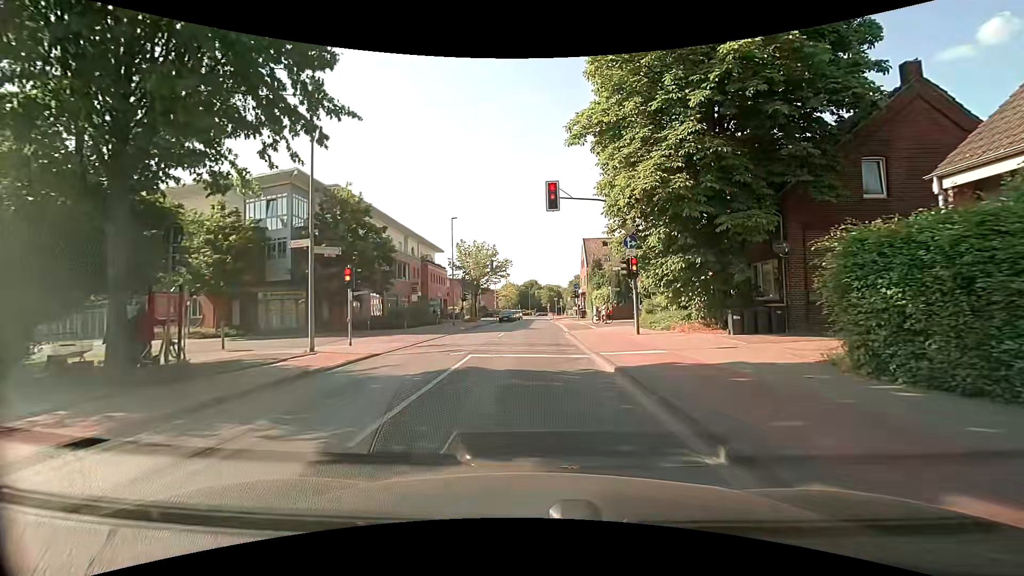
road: tertiary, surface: asphalt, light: Day
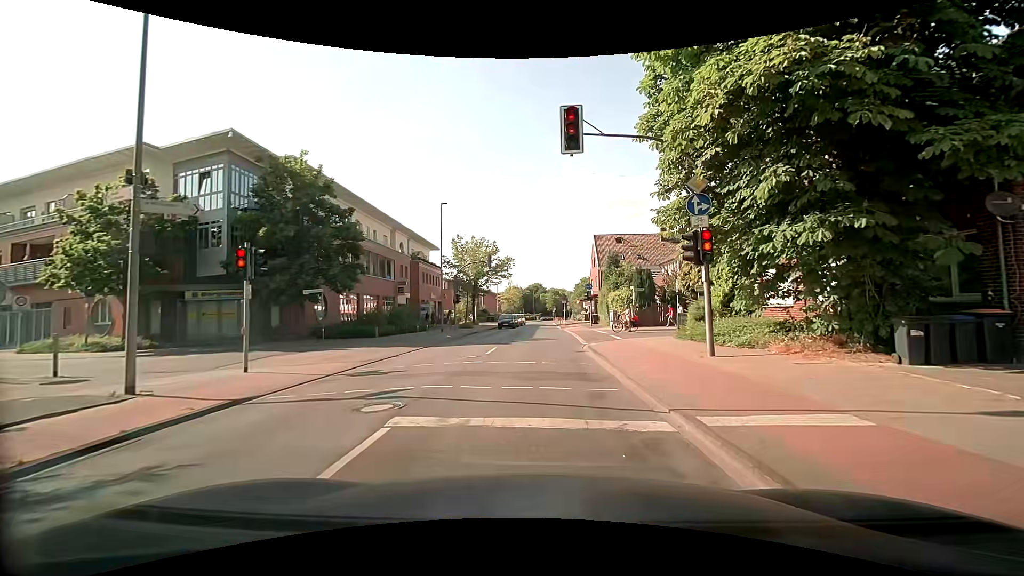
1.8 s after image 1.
(-0.1, +8.2) m; 0°
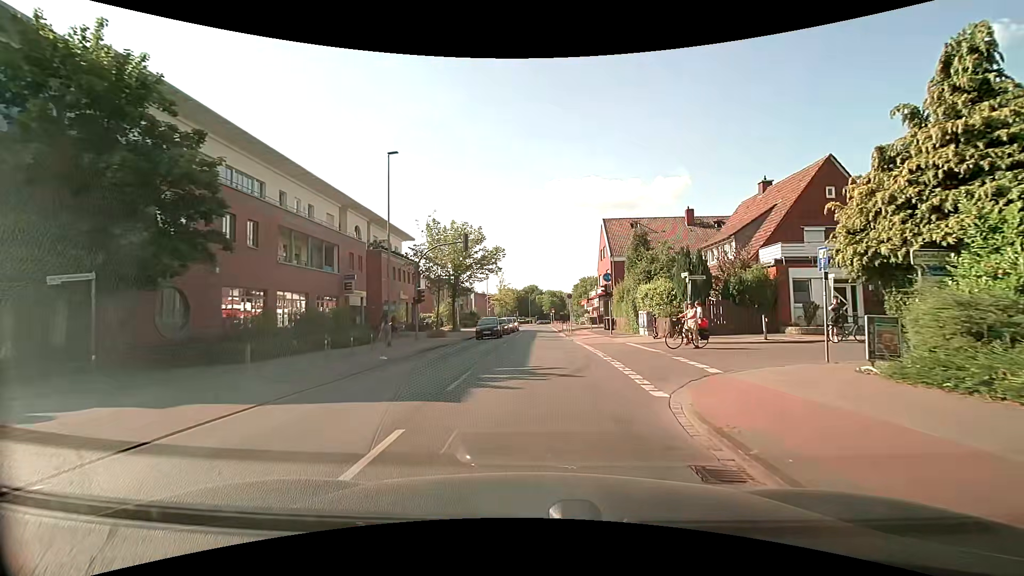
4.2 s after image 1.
(-0.1, +13.8) m; 0°
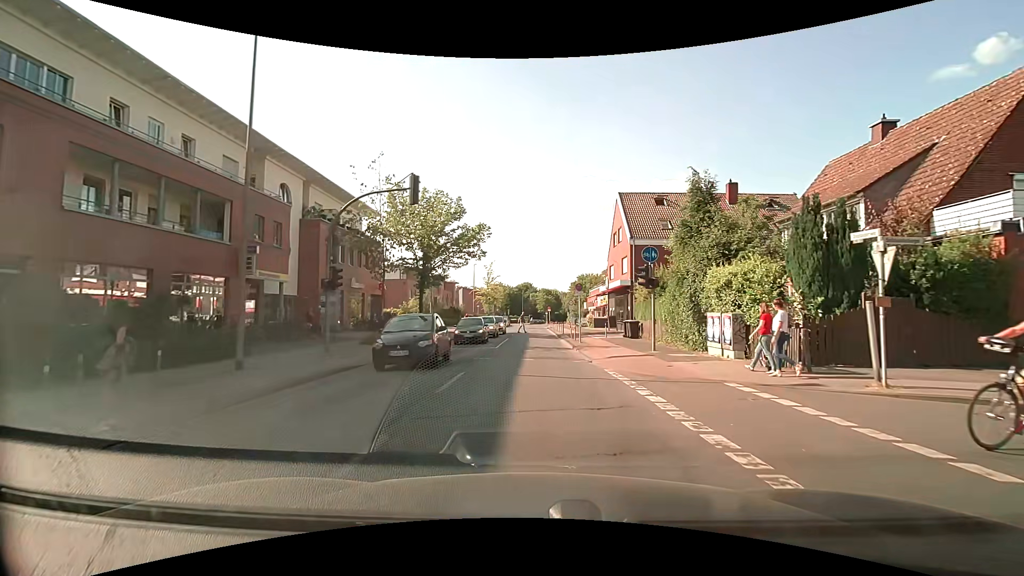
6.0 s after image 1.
(0.0, +12.9) m; +1°
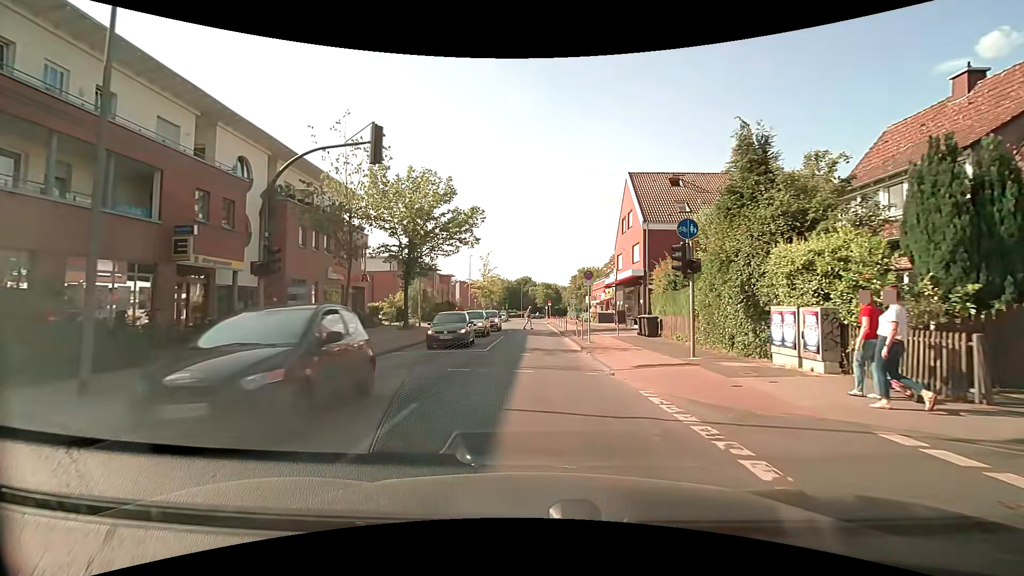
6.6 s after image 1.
(0.0, +4.6) m; 0°
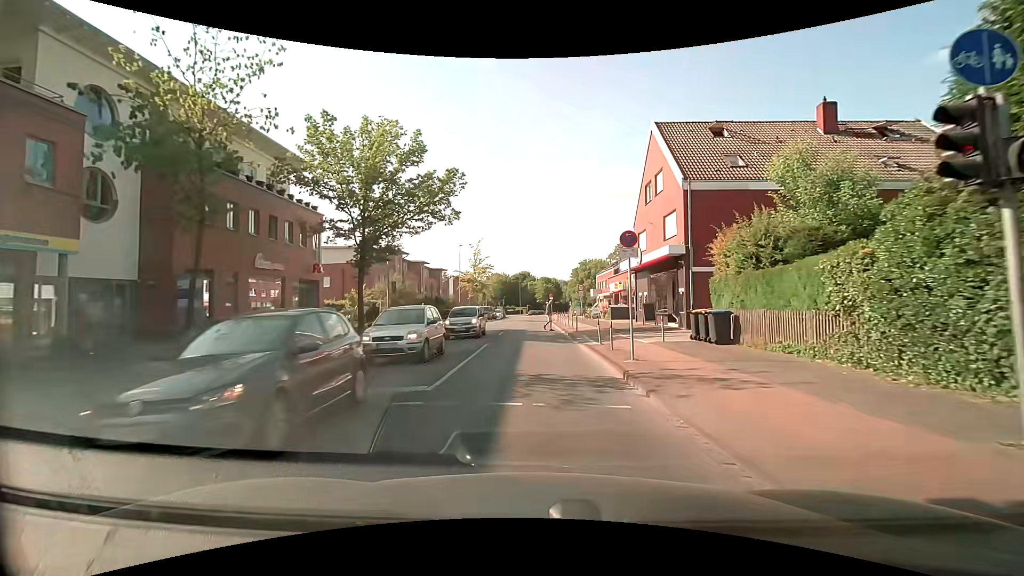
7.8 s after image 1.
(0.0, +9.4) m; 0°
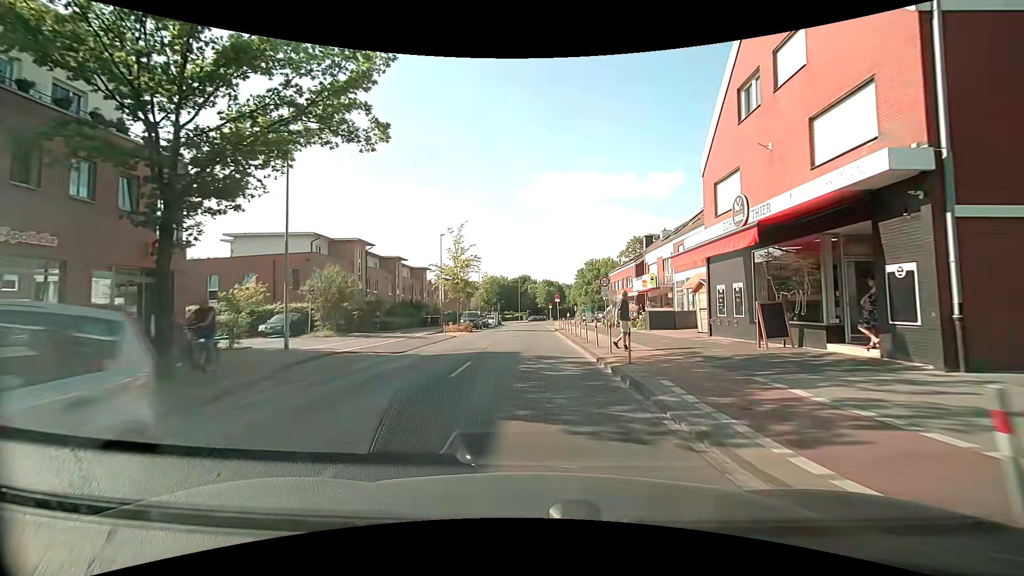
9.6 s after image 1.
(-0.1, +14.7) m; -1°
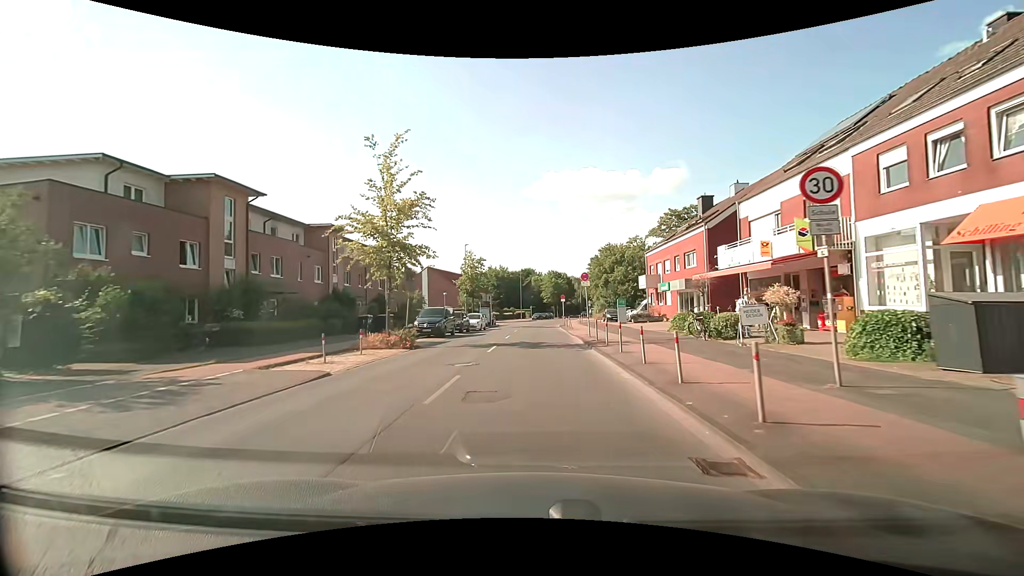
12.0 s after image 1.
(0.0, +22.1) m; 0°
(0, +10) (0, +20) (0, +30) (0, +40) (0, +50) (0, +60) (+1, +70) (-2, +79) (-11, +82) (-21, +82) m
